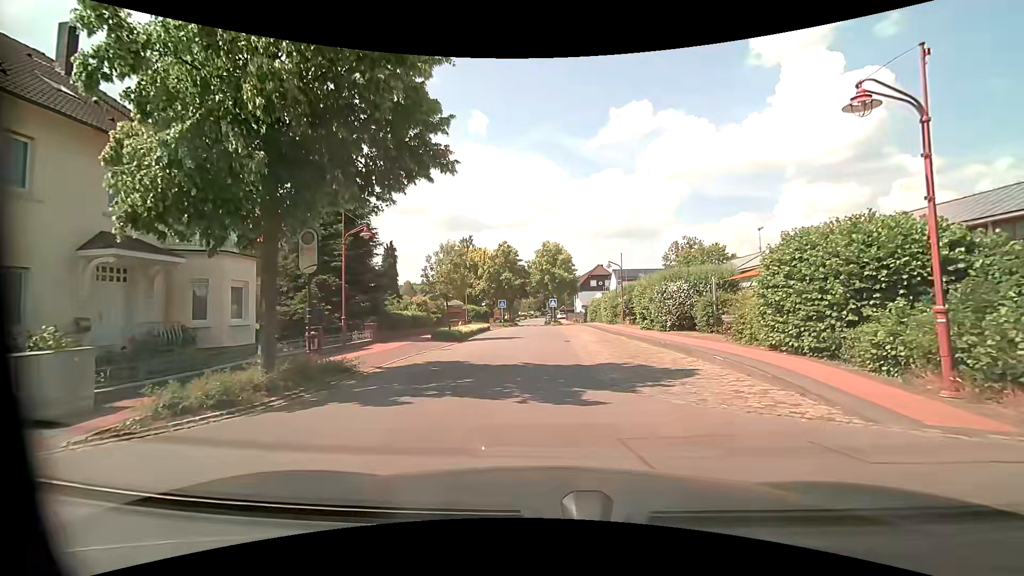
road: residential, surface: asphalt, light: Day
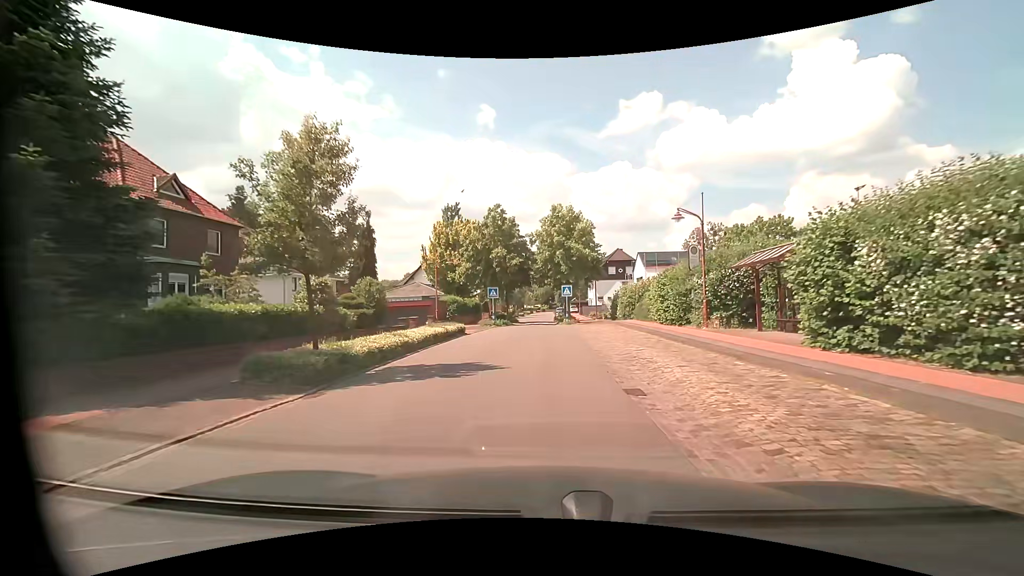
(-0.4, +18.6) m; -1°
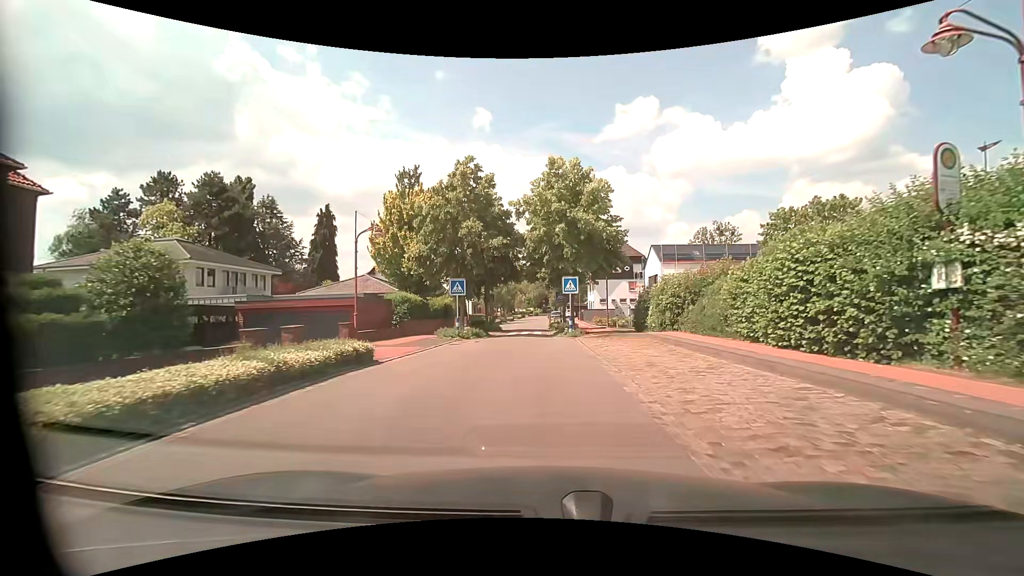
(0.0, +14.0) m; 0°
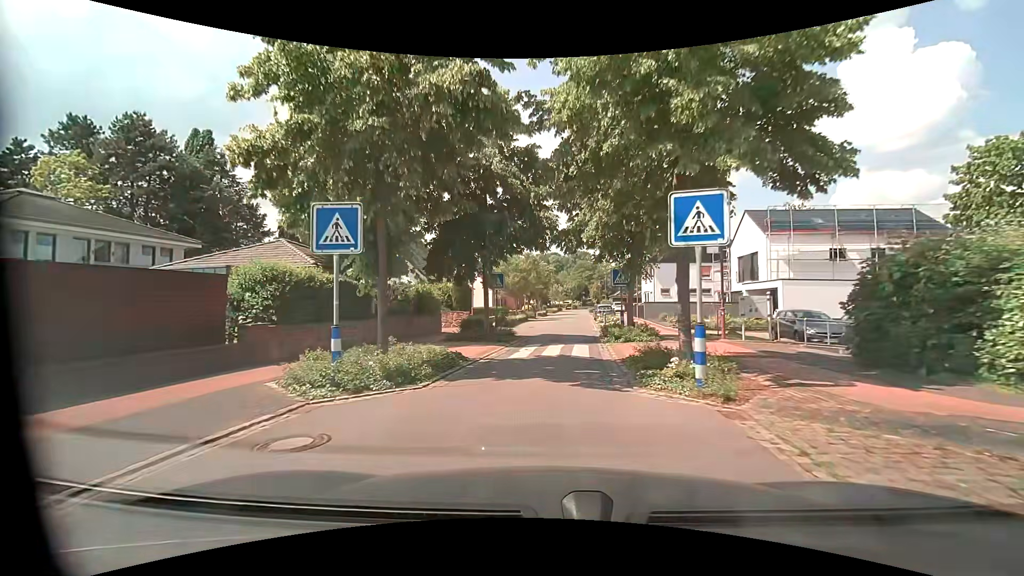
(-0.3, +18.1) m; -4°
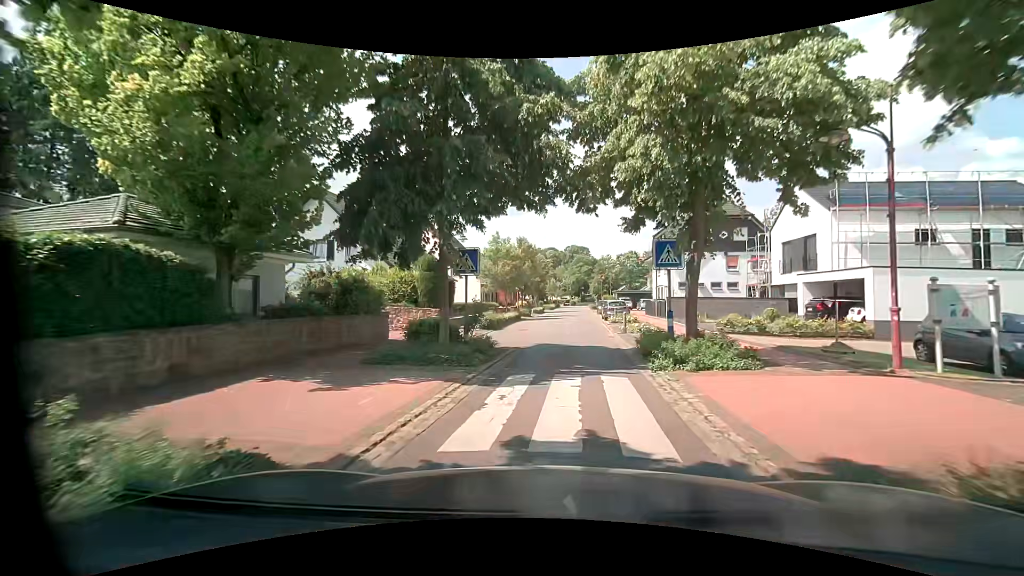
(-0.1, +9.0) m; -1°
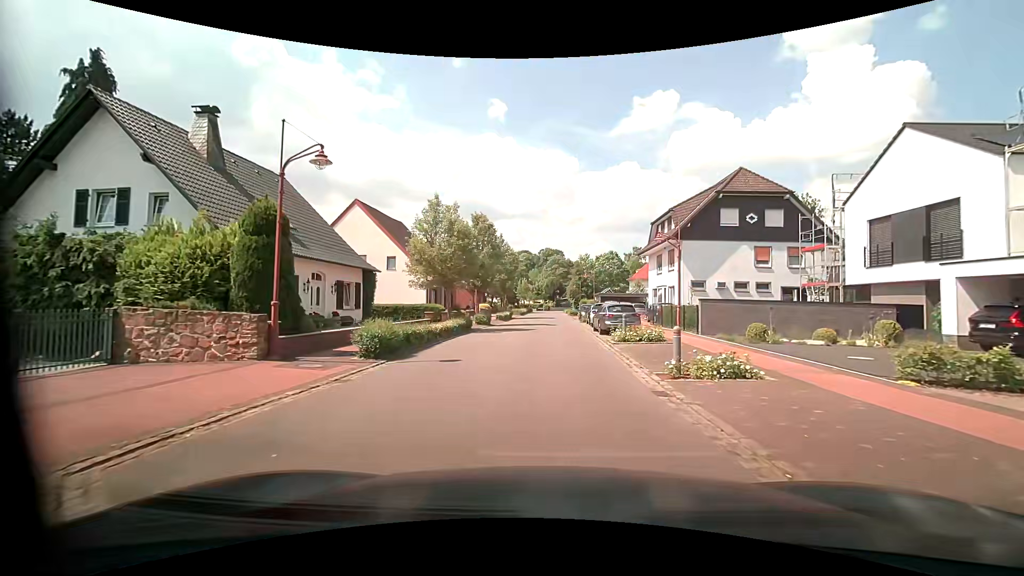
(+0.8, +13.7) m; +4°
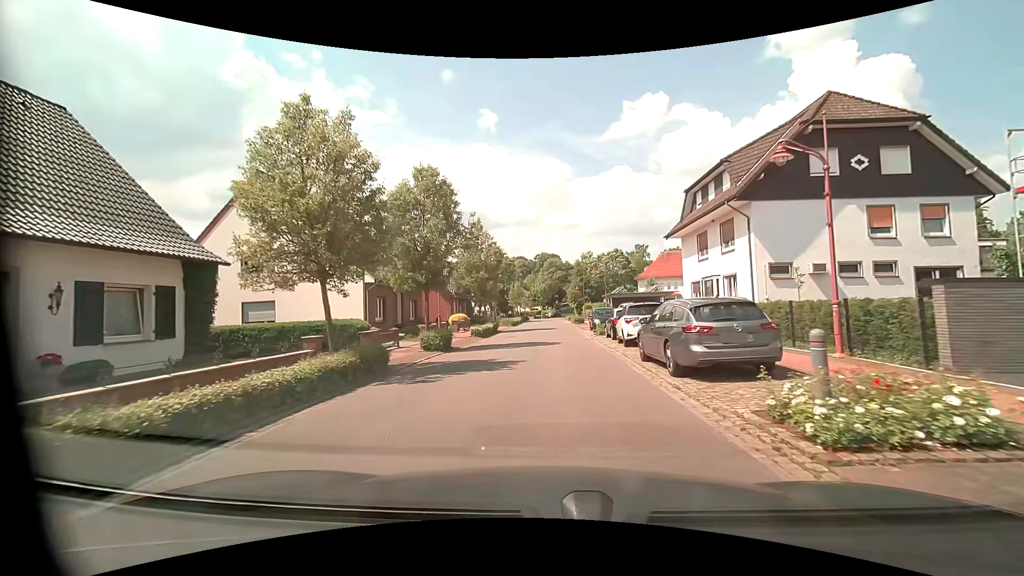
(+0.1, +13.5) m; 0°
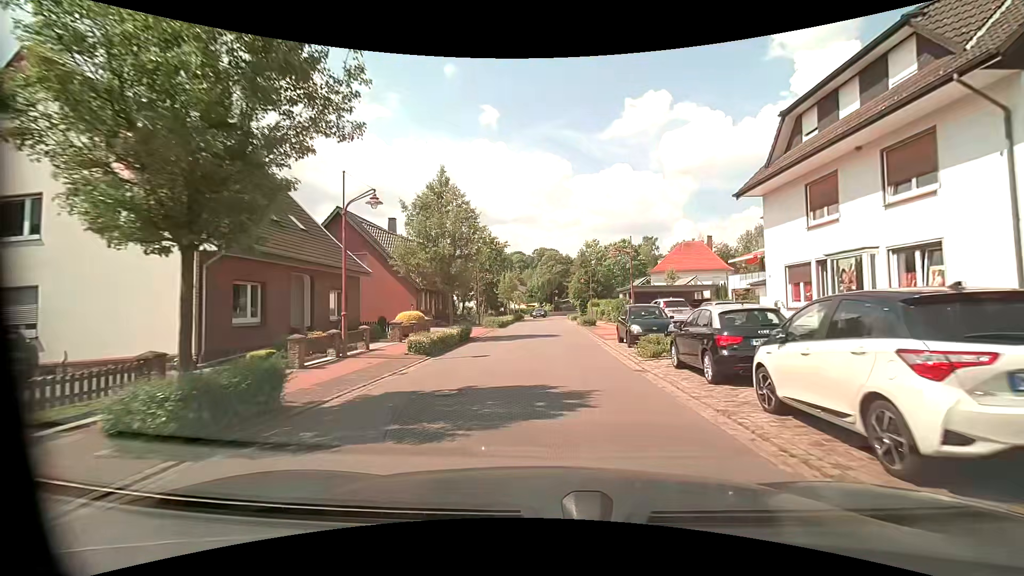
(+0.1, +13.3) m; +1°
